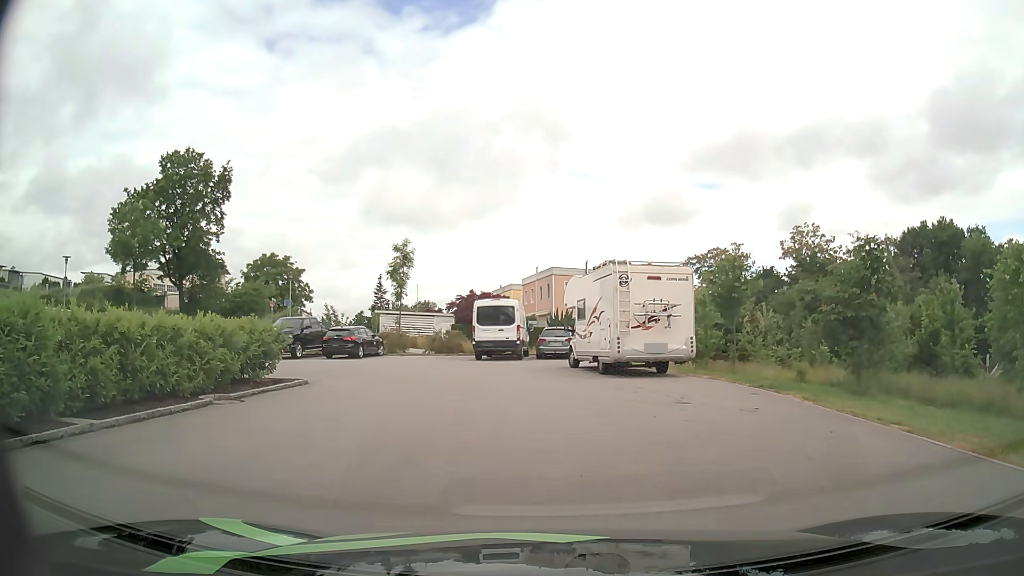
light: Day
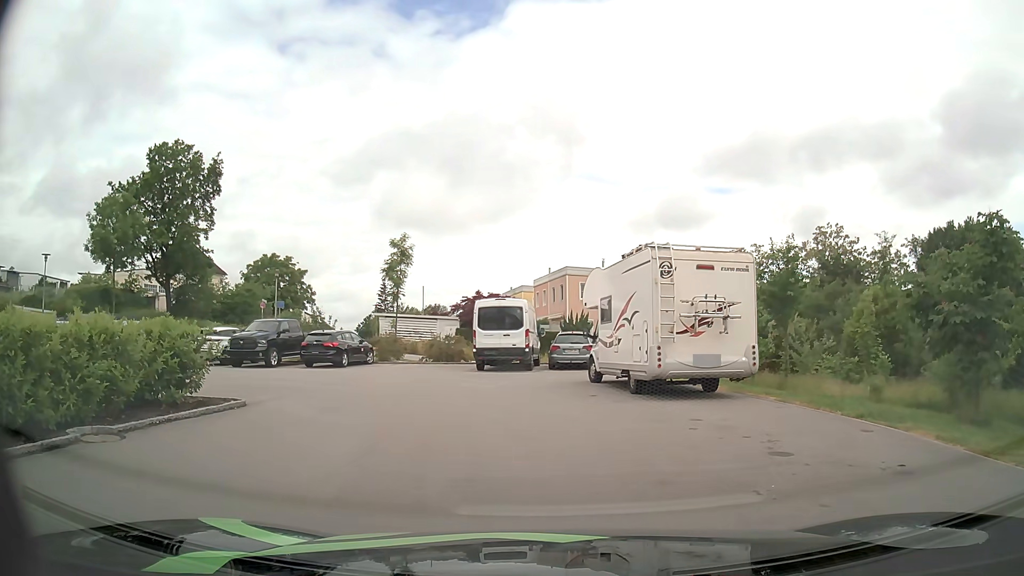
(0.0, +4.5) m; 0°
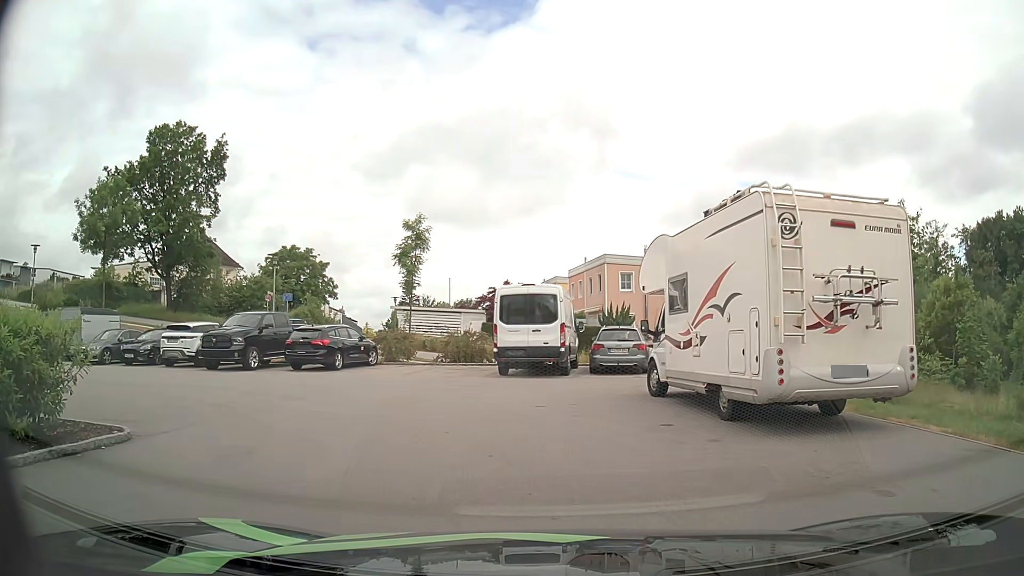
(-0.1, +5.1) m; -3°
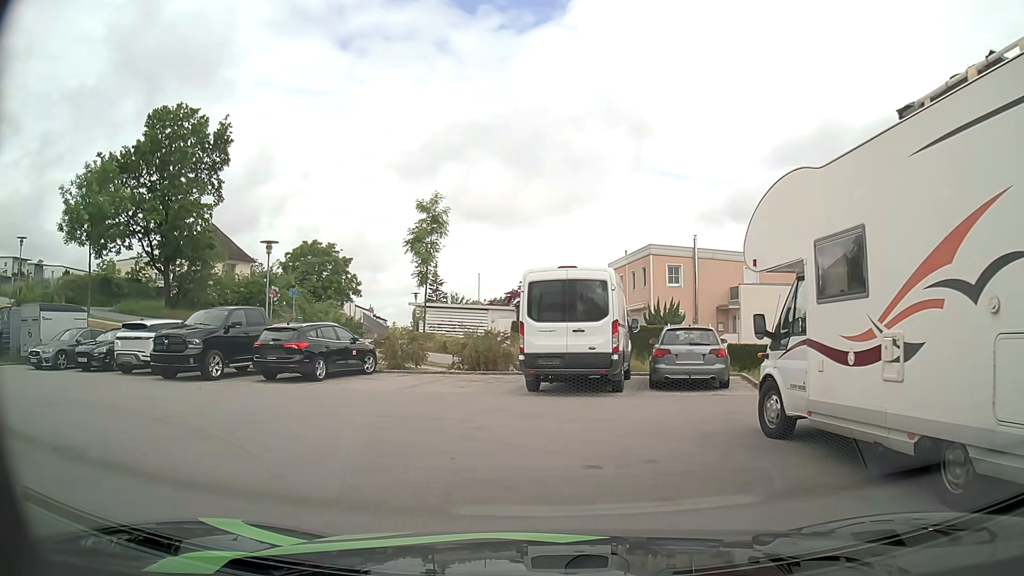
(-0.1, +5.2) m; -3°
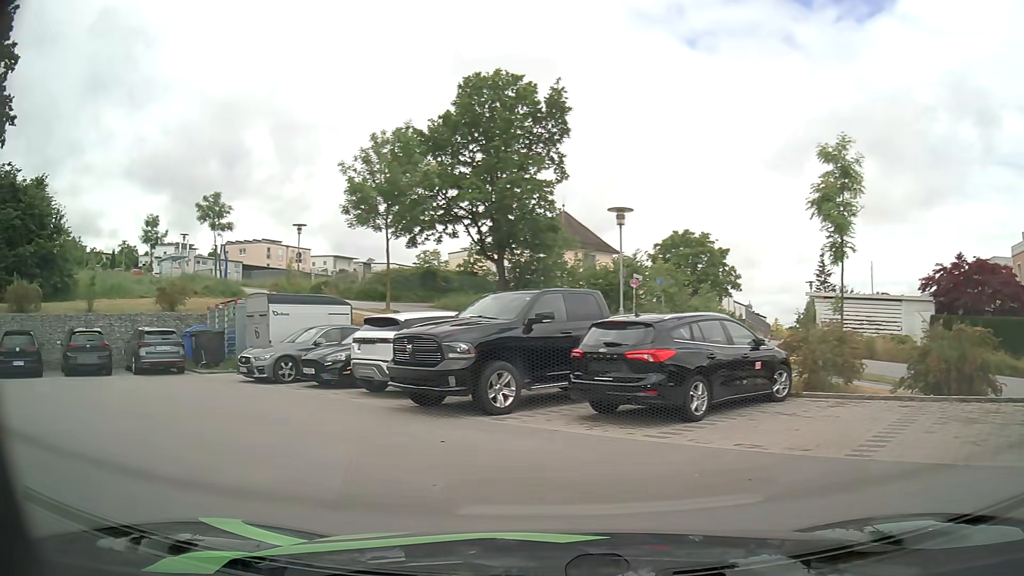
(-1.7, +7.9) m; -32°
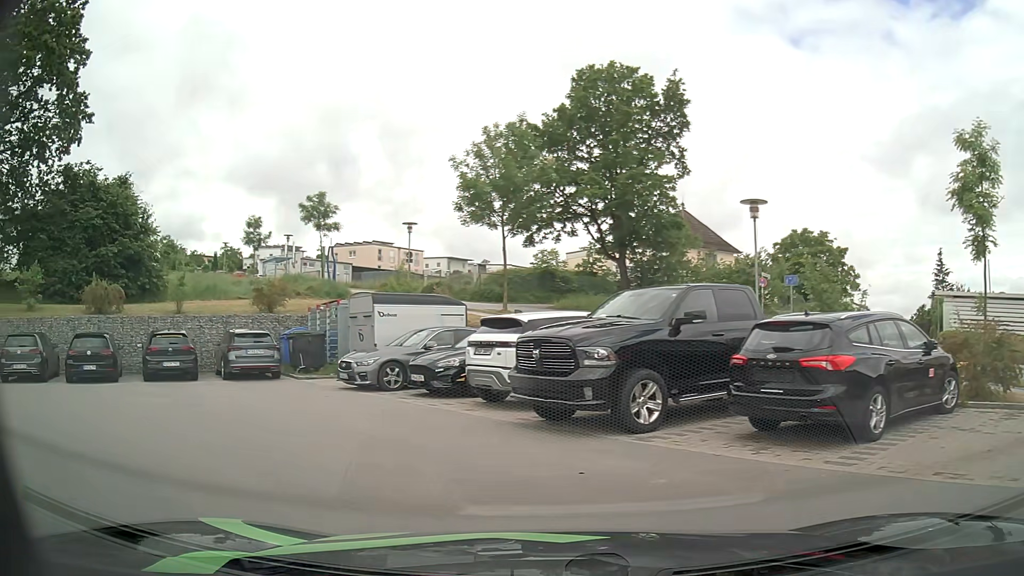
(-0.2, +1.6) m; -10°
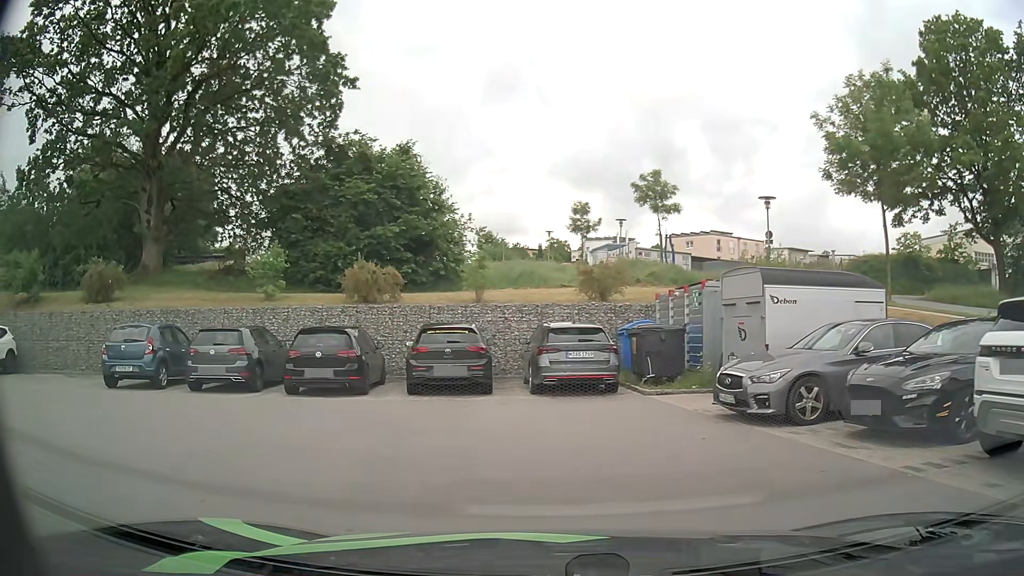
(-1.6, +5.8) m; -29°
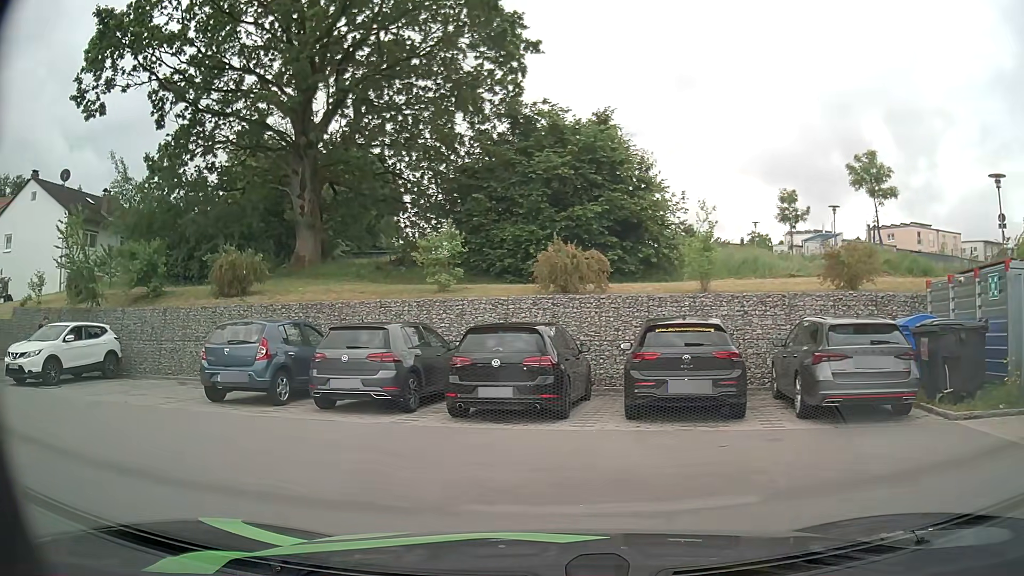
(-0.6, +4.1) m; -18°
